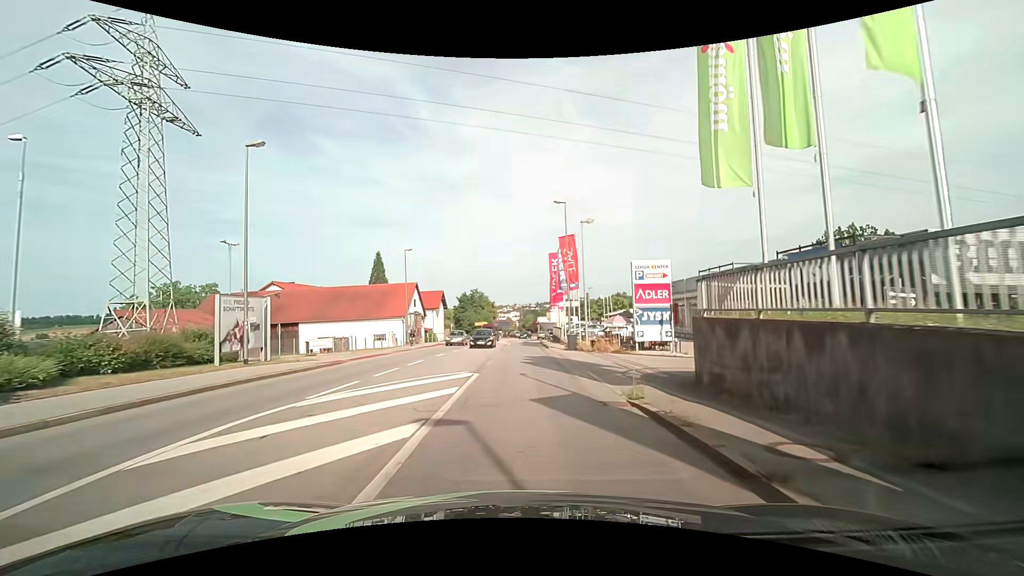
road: tertiary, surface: asphalt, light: Day
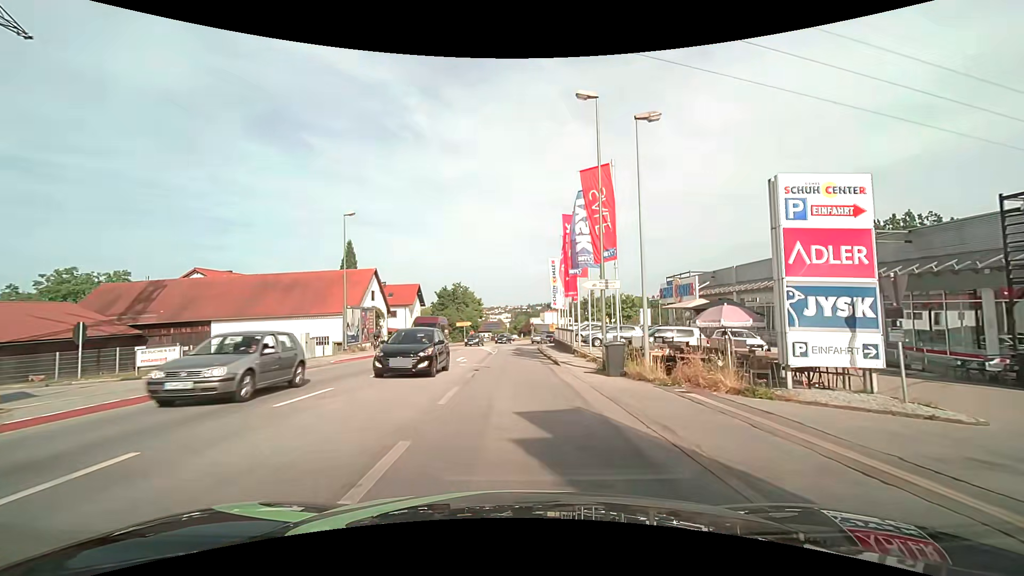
(0.0, +16.0) m; 0°
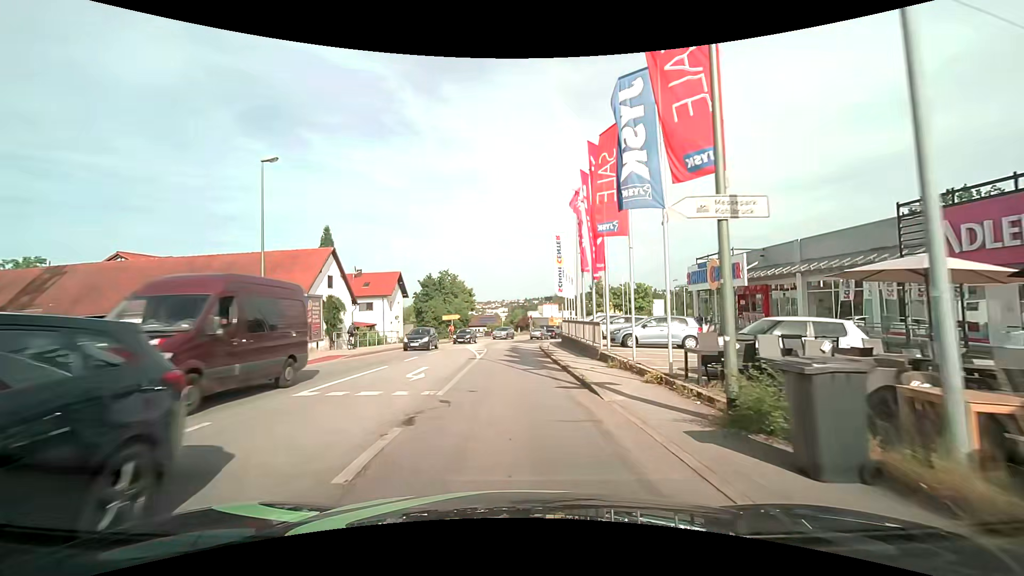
(+0.1, +10.8) m; +1°
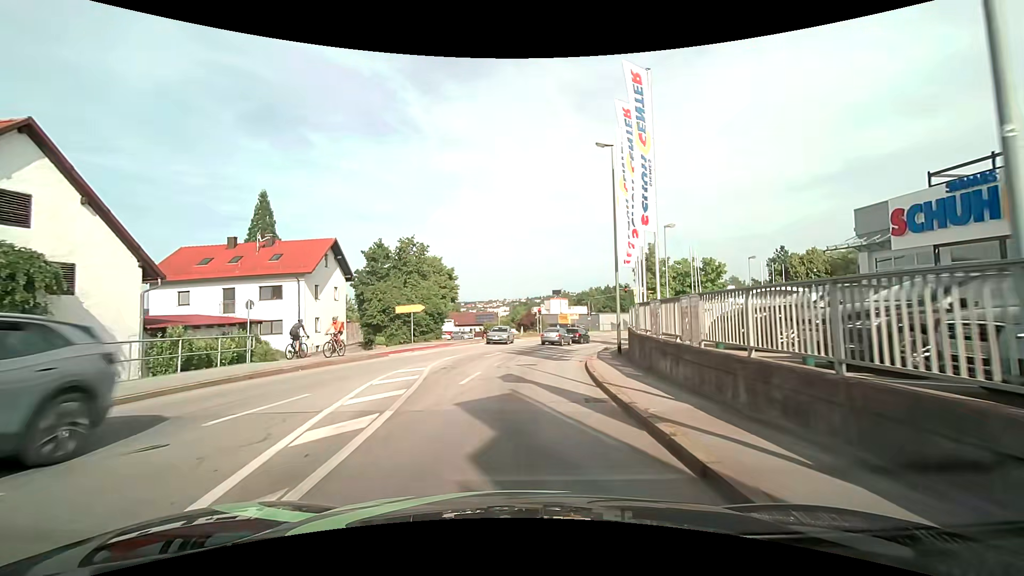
(-0.2, +25.7) m; 0°
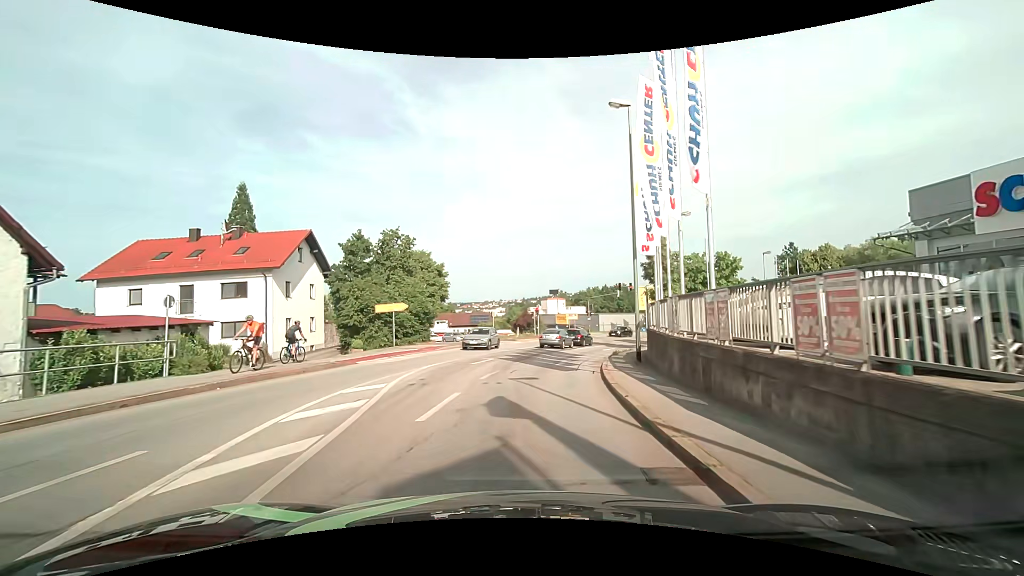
(0.0, +4.4) m; +1°
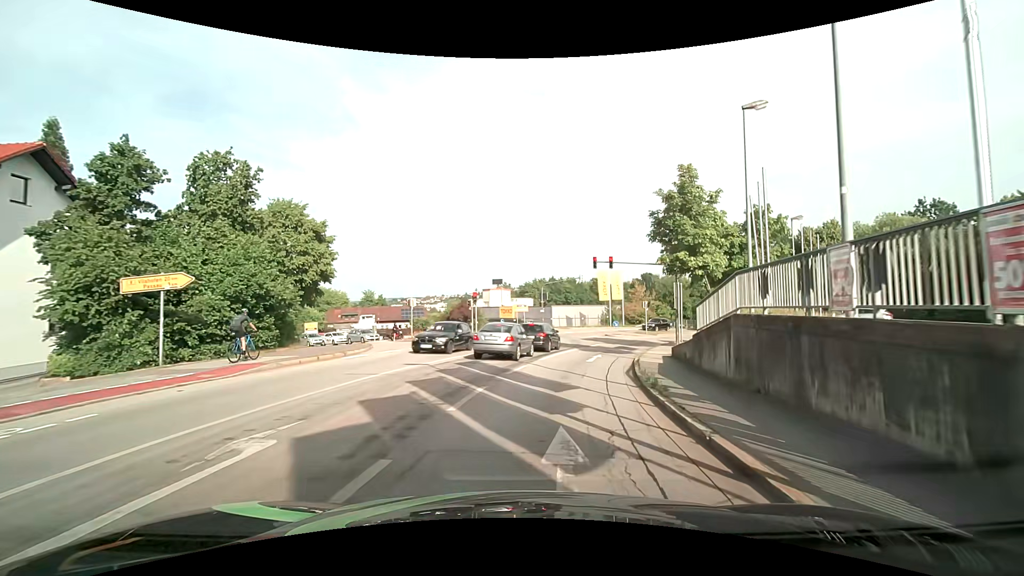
(+0.7, +17.2) m; +6°
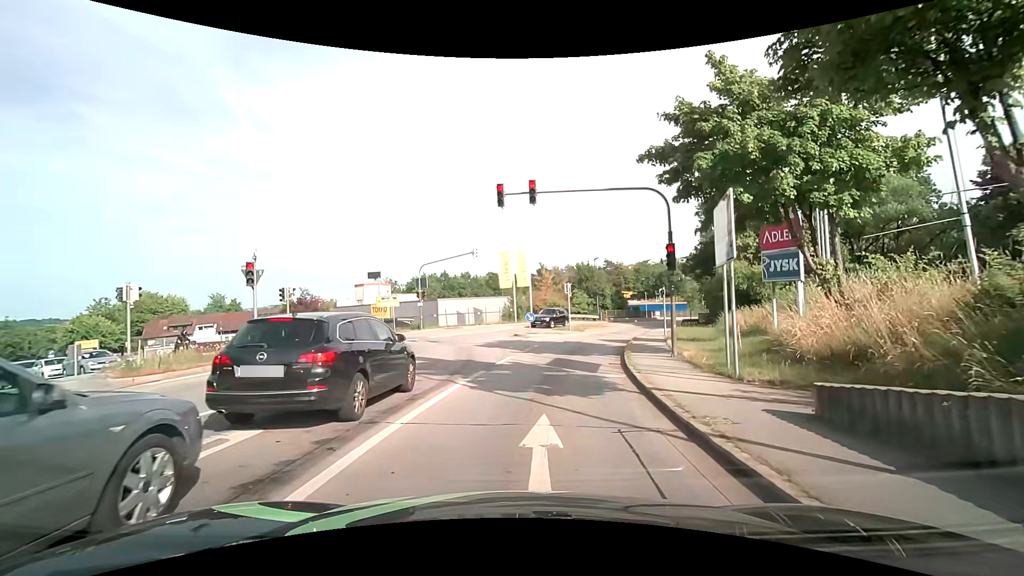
(+1.8, +18.1) m; +12°
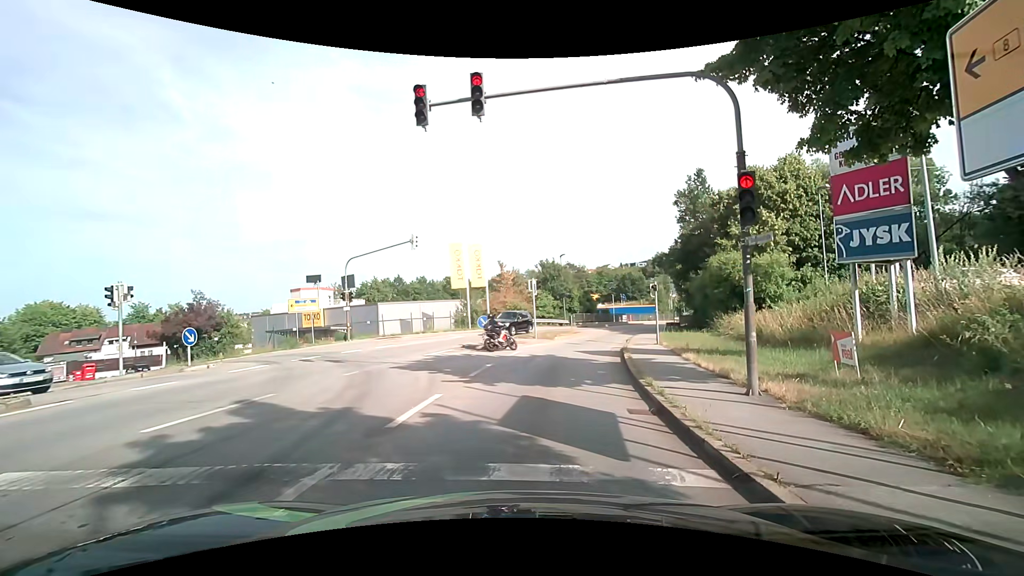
(+0.4, +7.7) m; +7°
(0, +10) (+1, +20) (+2, +30) (+5, +40) (+8, +49) (+13, +58) (+18, +66) (+23, +75) (+29, +83) (+34, +92) m
